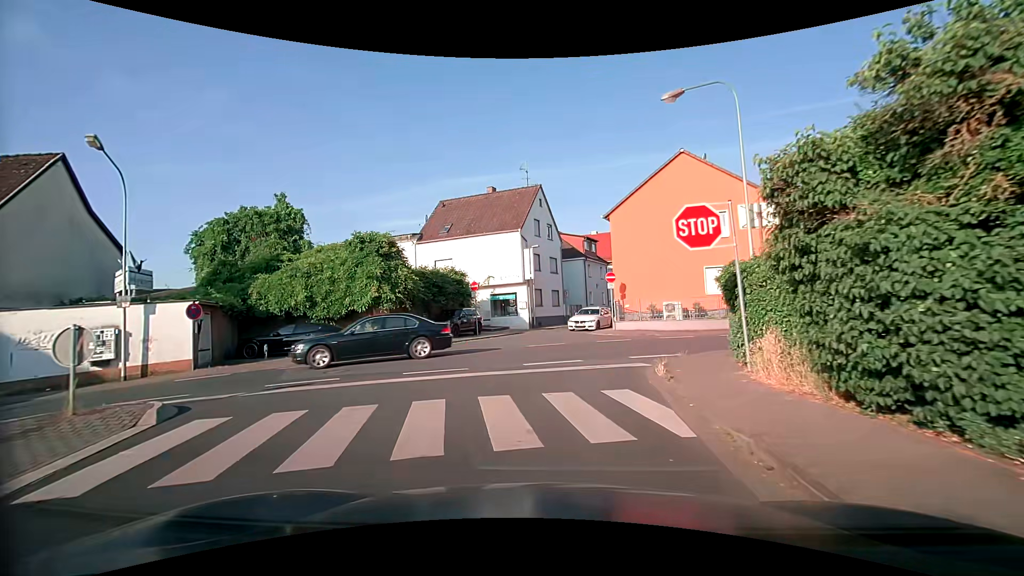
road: residential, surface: asphalt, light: Day
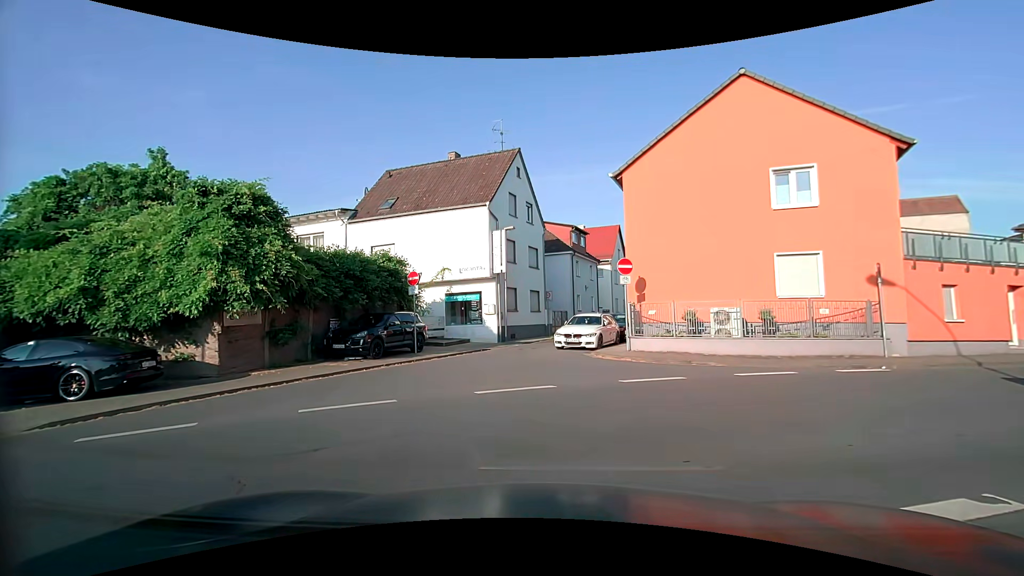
(+0.1, +10.1) m; +2°
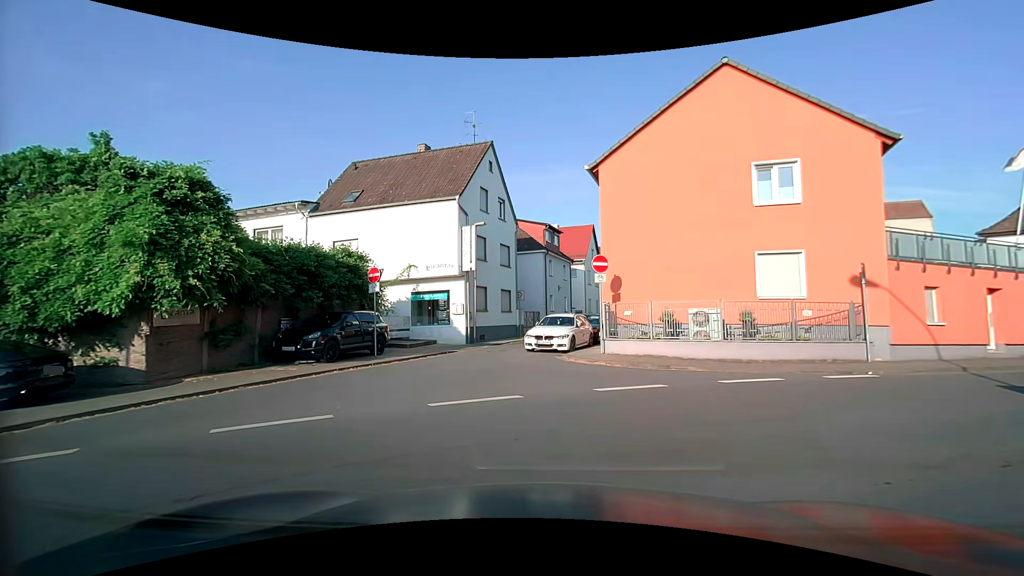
(0.0, +1.2) m; +3°
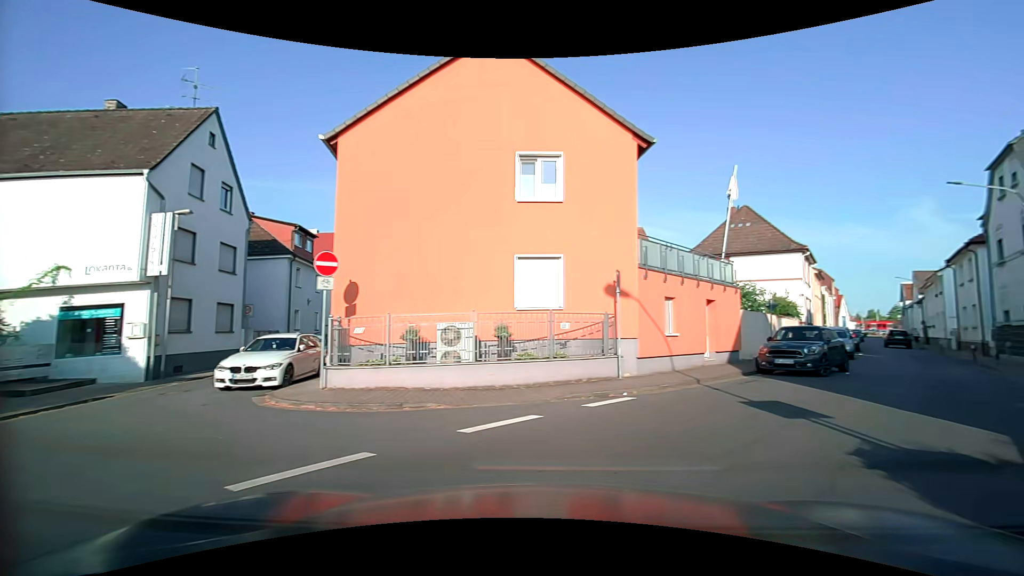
(+0.8, +4.2) m; +23°
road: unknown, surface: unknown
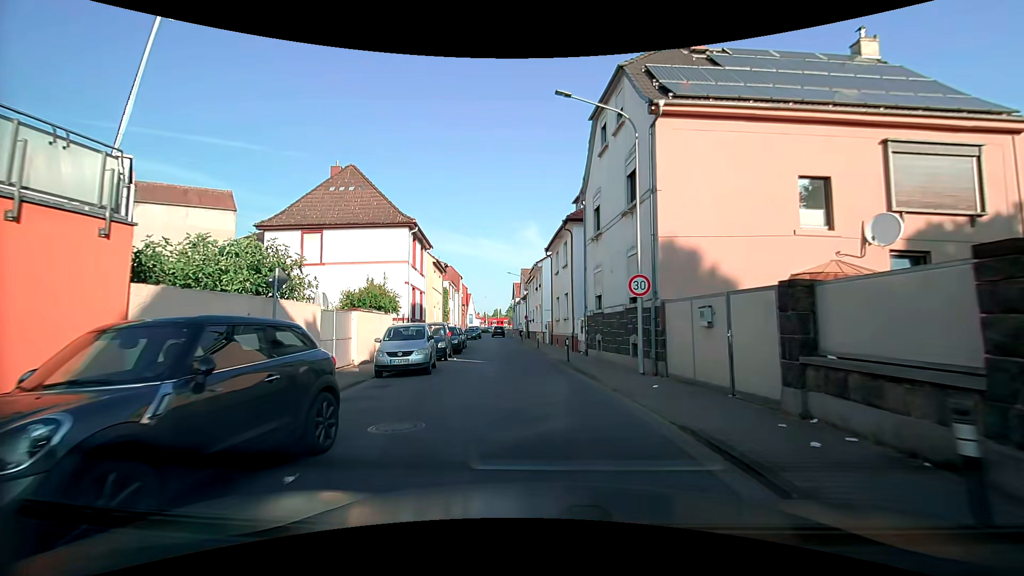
(+8.1, +12.2) m; +40°
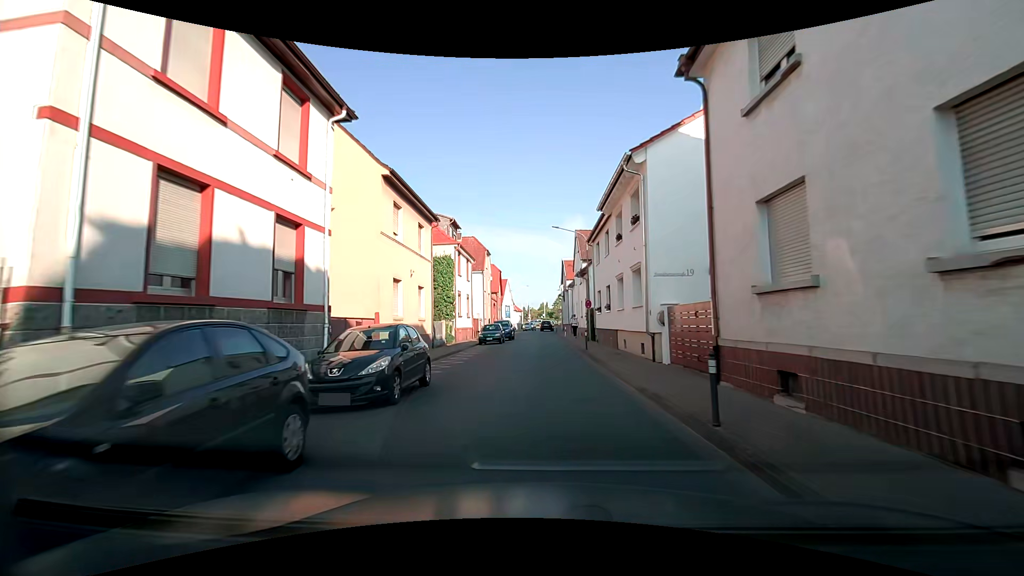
(-1.6, +24.7) m; -6°
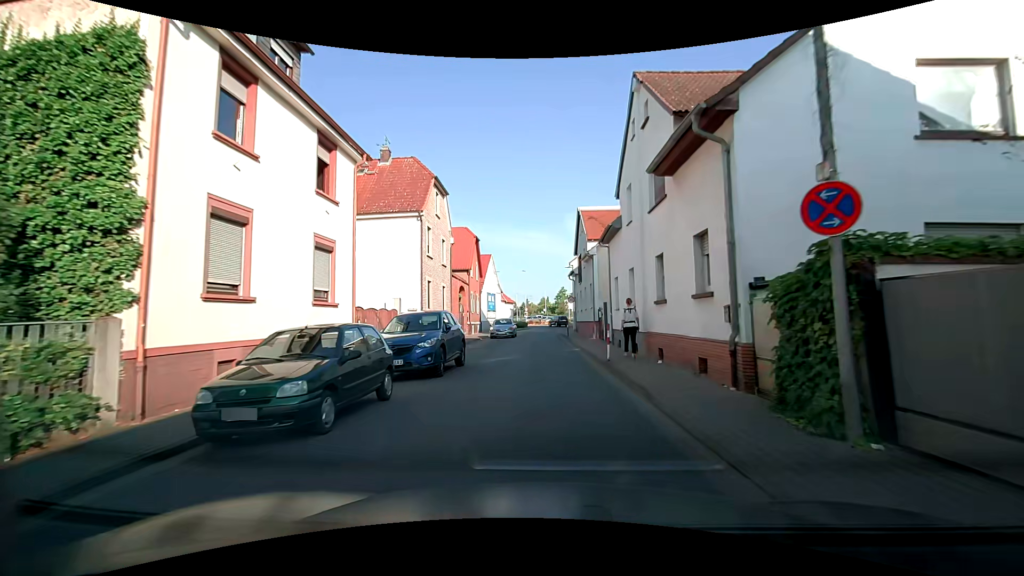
(+0.1, +27.3) m; 0°
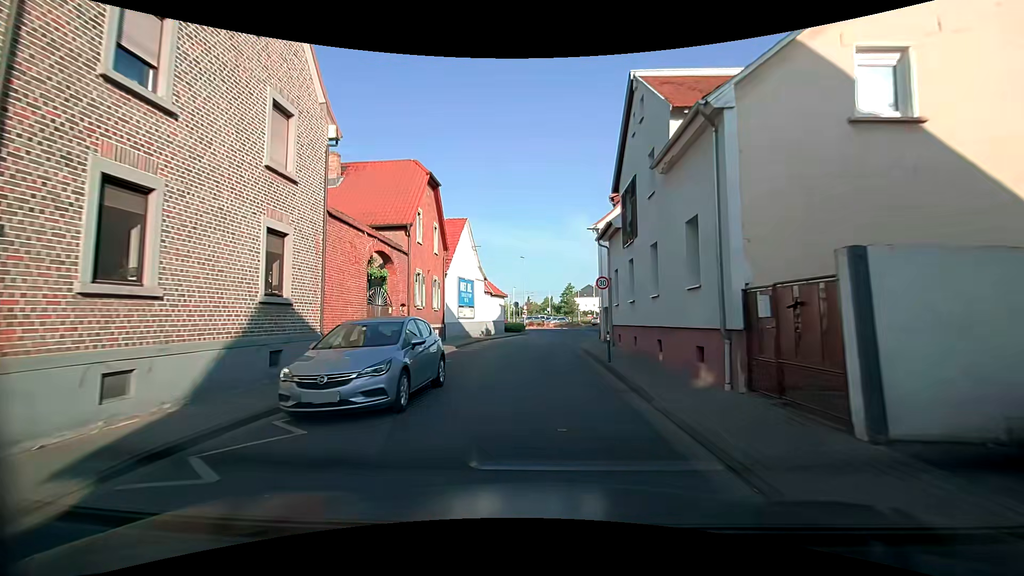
(-0.1, +20.5) m; -1°
(0, +10) (0, +20) (+1, +30) (+3, +40) (+5, +50) (+3, +59) (-3, +67) (-11, +73) (-19, +79) (-27, +85) m
